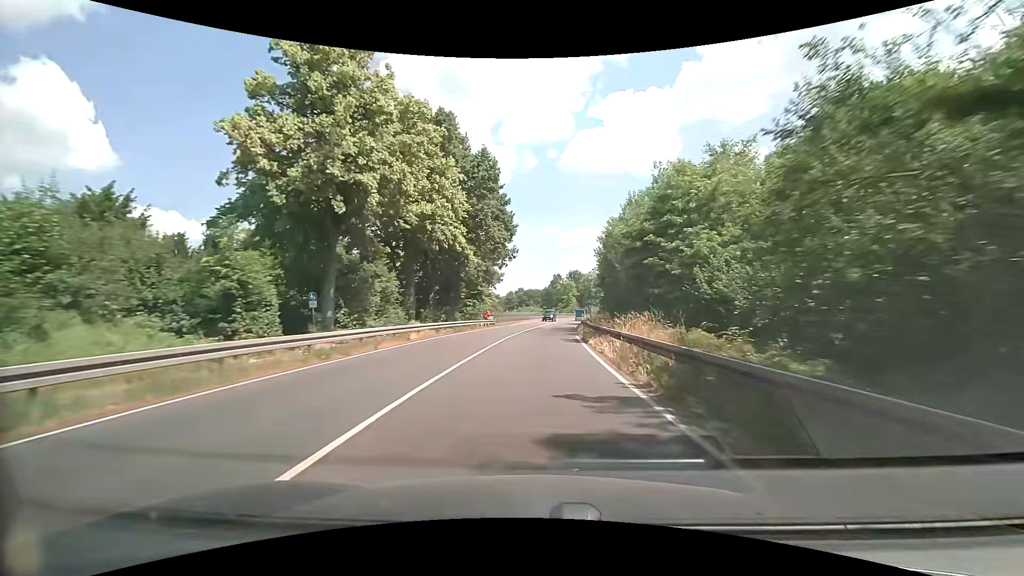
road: primary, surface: asphalt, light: Day
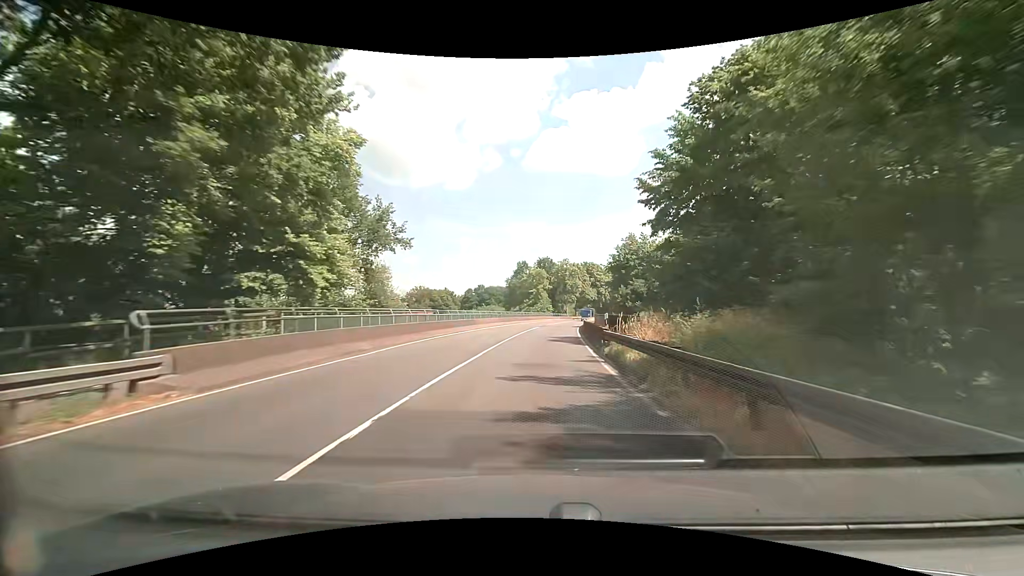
(+1.5, +42.9) m; +4°
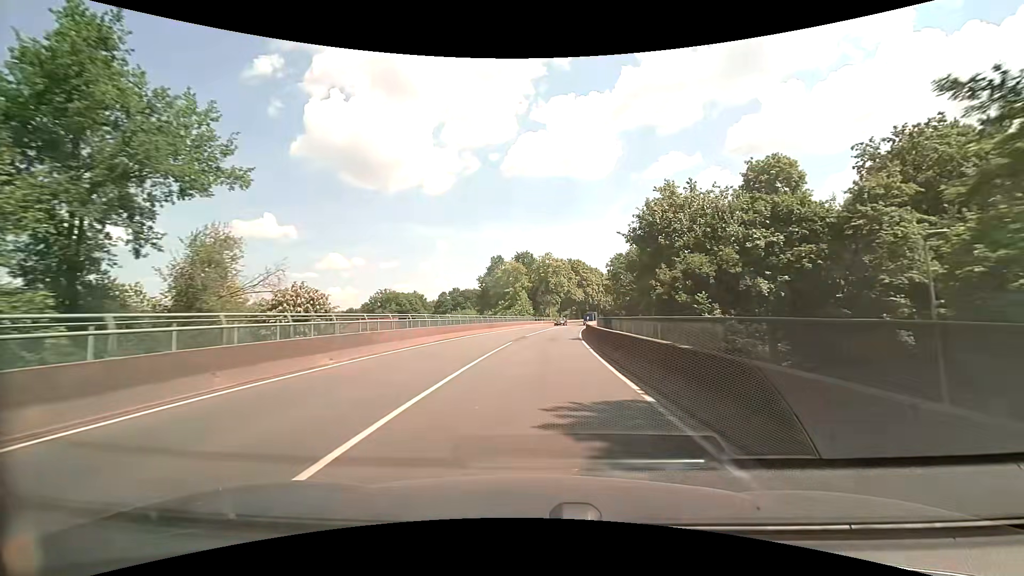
(+0.5, +21.5) m; +2°
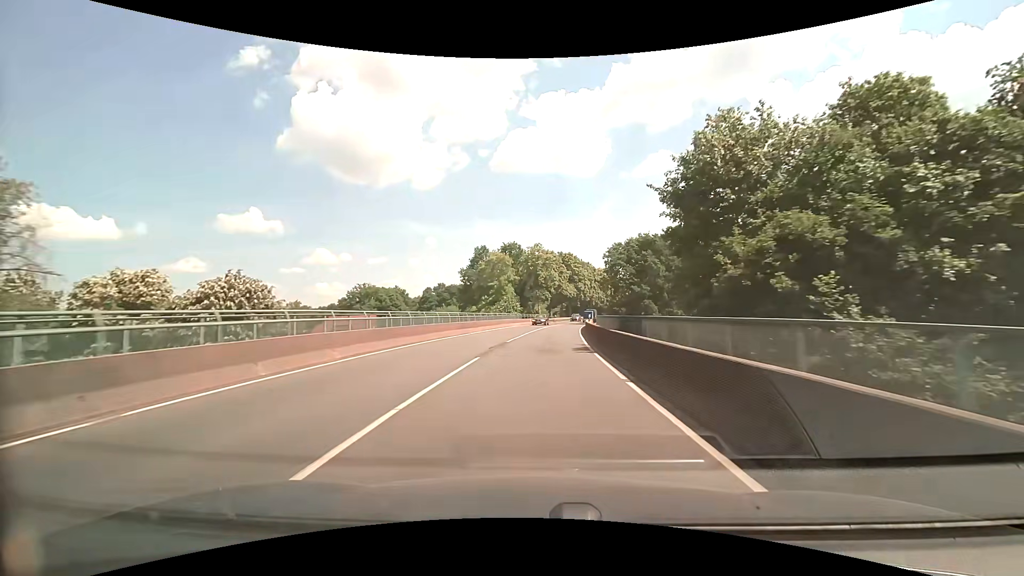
(+0.1, +10.7) m; +1°
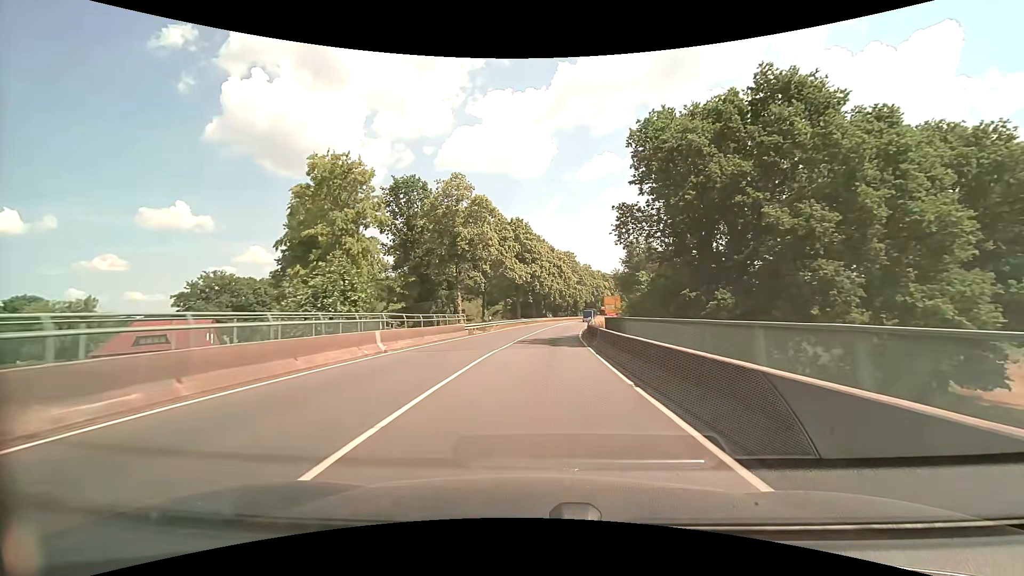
(+3.2, +53.7) m; +7°
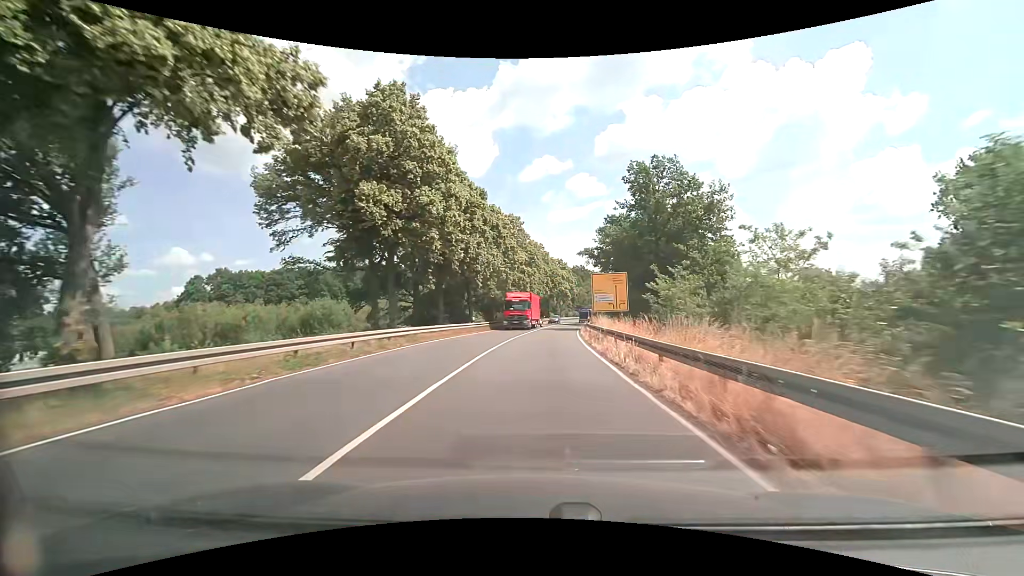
(+3.1, +54.0) m; +7°
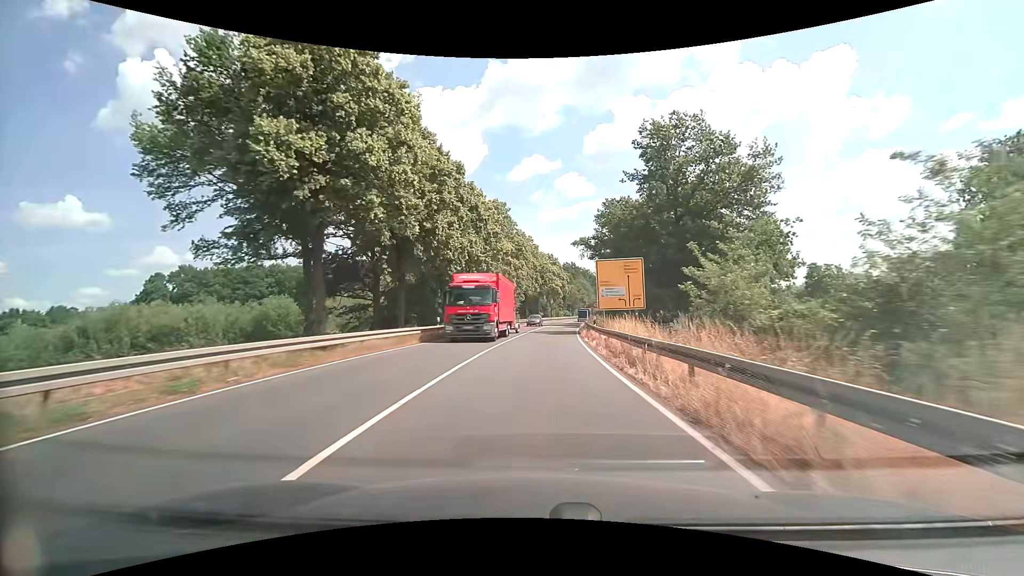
(+0.2, +10.8) m; +2°
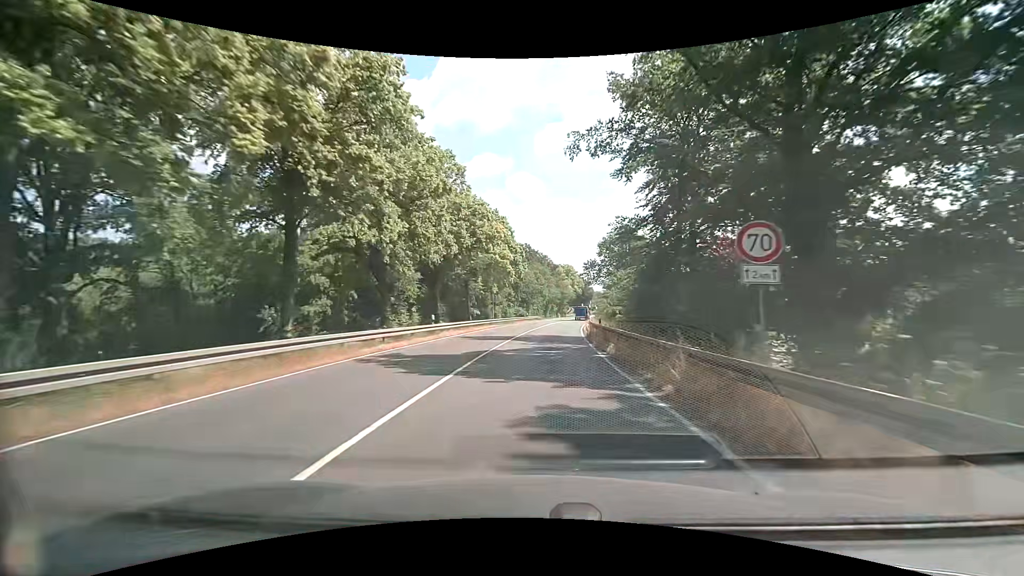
(+2.4, +53.8) m; +5°
(0, +10) (0, +20) (+1, +30) (+2, +40) (+3, +50) (+4, +60) (+5, +70) (+6, +80) (+8, +90) (+9, +99) m
